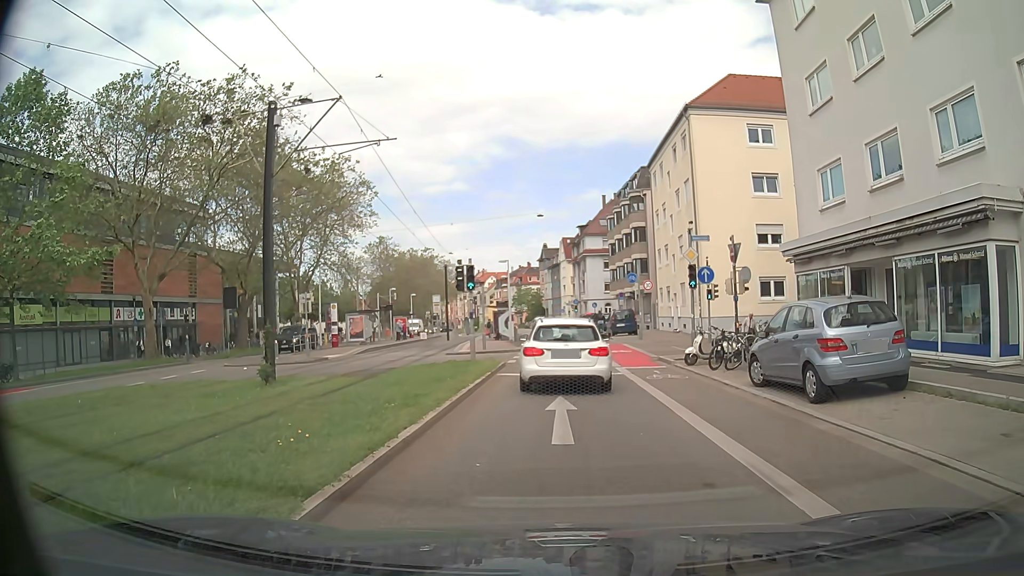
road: secondary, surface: asphalt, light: Day
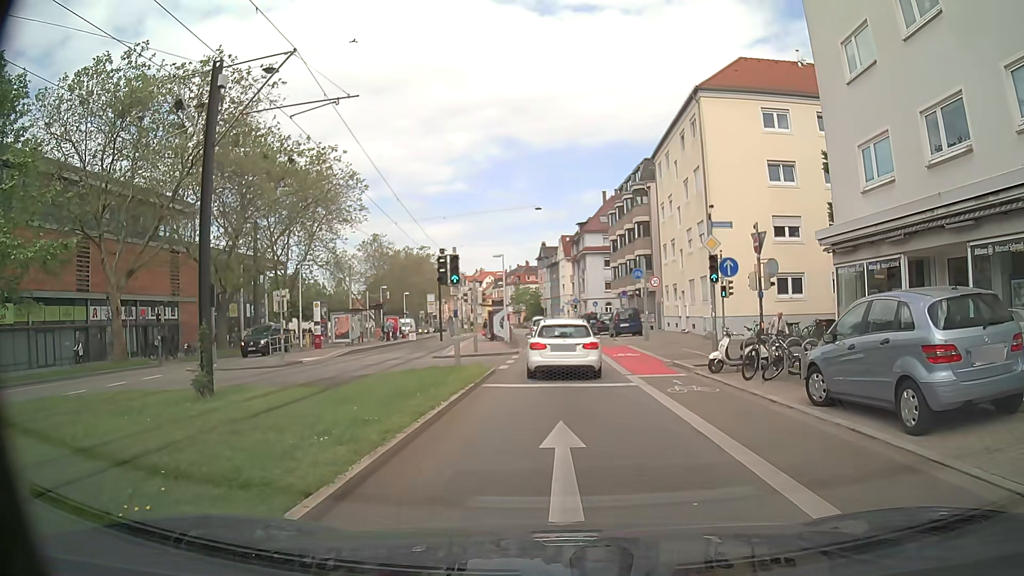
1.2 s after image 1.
(-0.1, +3.4) m; -2°
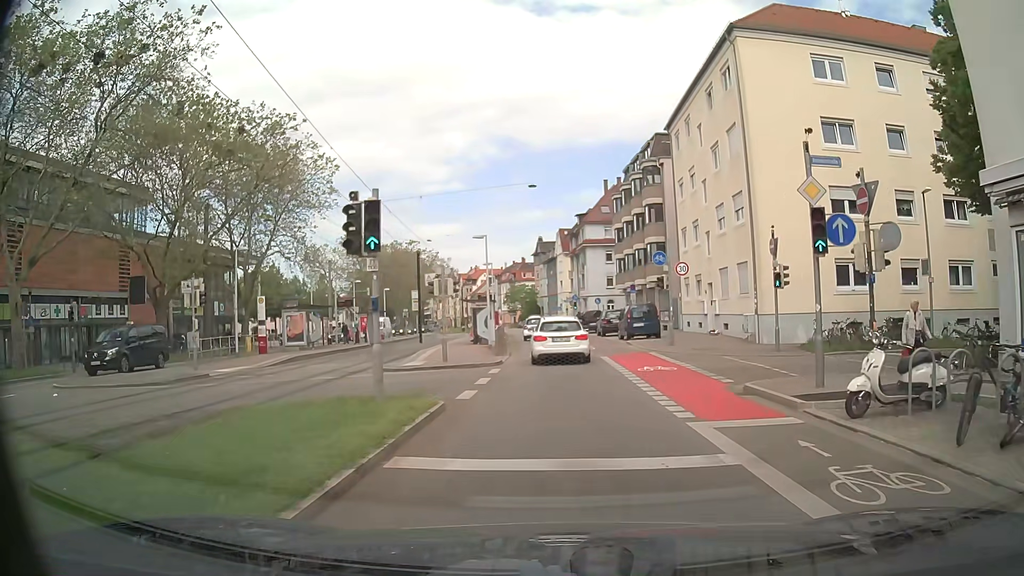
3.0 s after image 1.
(+0.1, +8.4) m; +1°
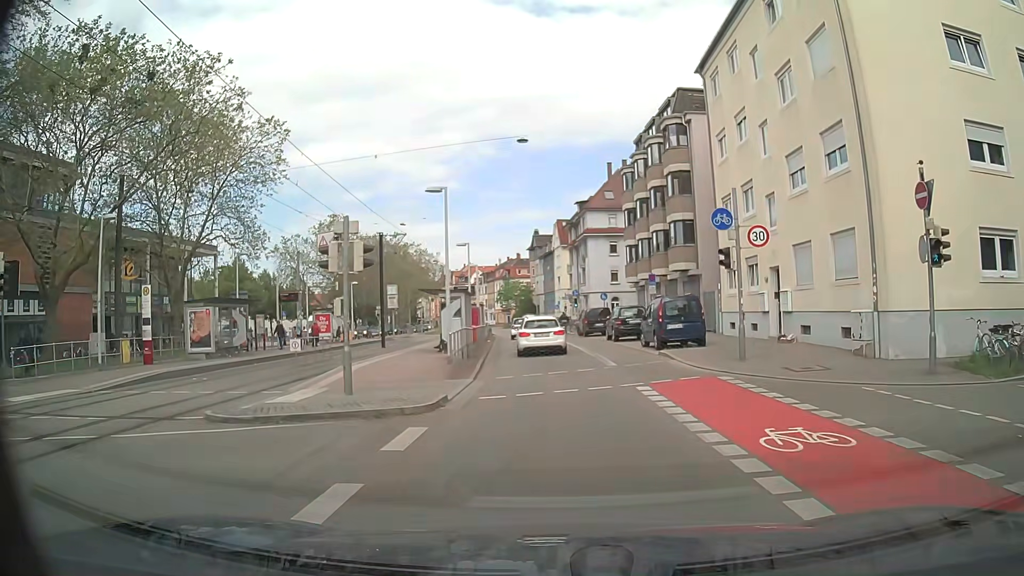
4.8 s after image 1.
(-0.2, +10.9) m; +1°
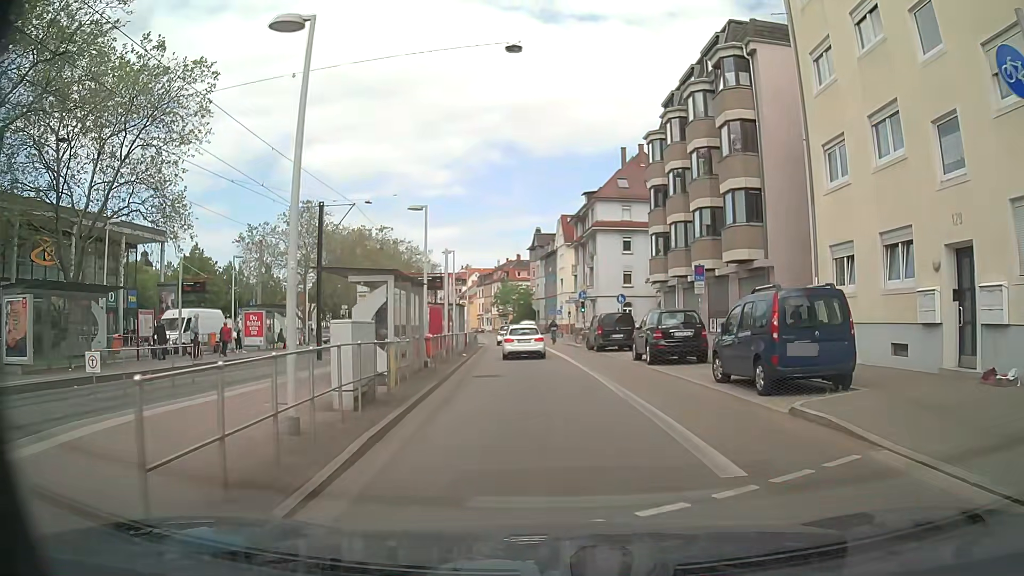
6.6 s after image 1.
(-0.3, +11.9) m; -2°
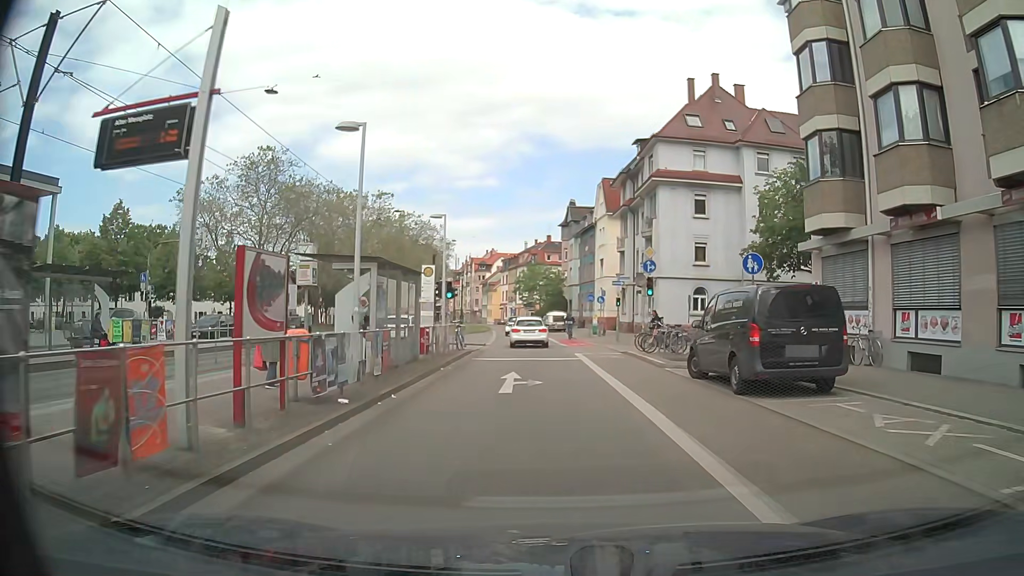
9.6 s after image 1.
(-0.3, +21.1) m; -1°
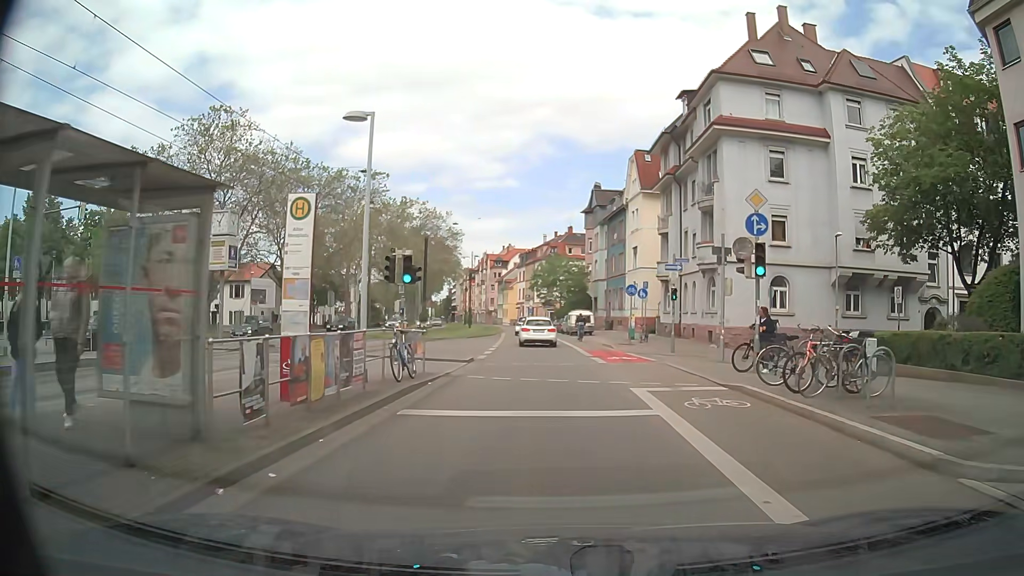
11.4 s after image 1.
(-0.4, +13.1) m; -1°
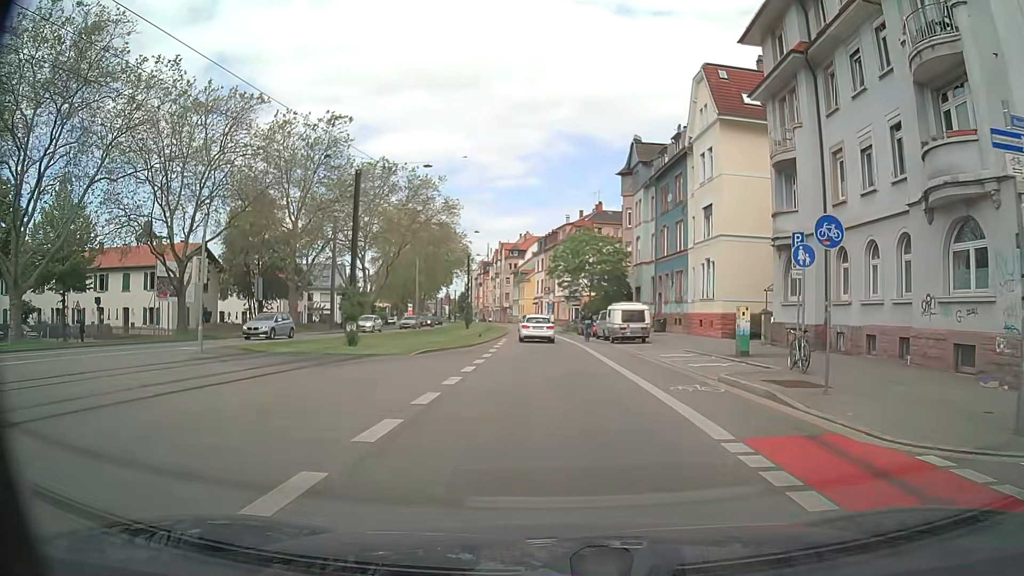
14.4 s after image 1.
(-1.1, +22.2) m; -4°
(0, +10) (0, +20) (0, +30) (-1, +40) (-1, +50) (-2, +60) (-3, +70) (-4, +80) (-5, +90) (-7, +100) m
